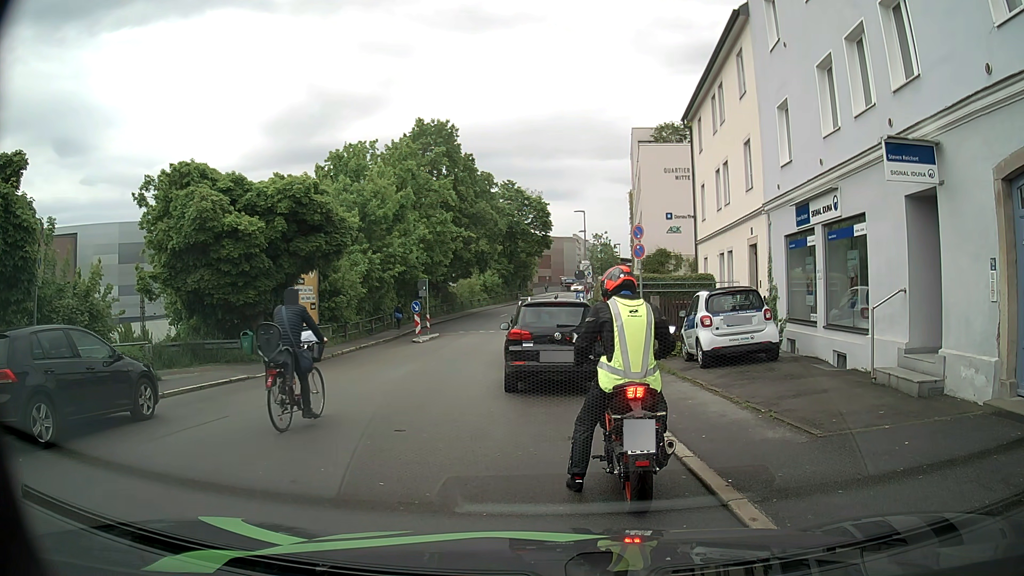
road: residential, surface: asphalt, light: Day
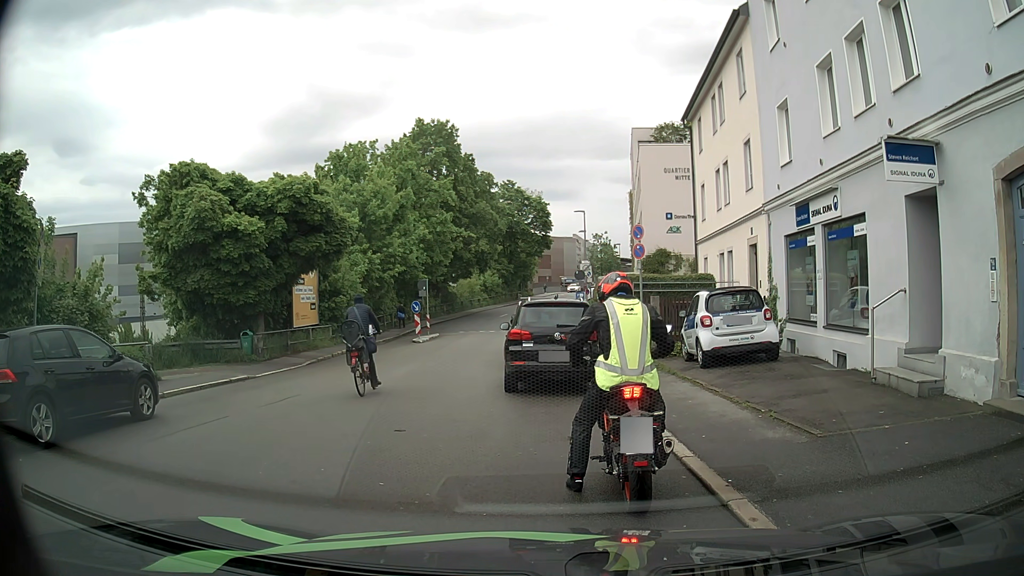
(0.0, 0.0) m; 0°
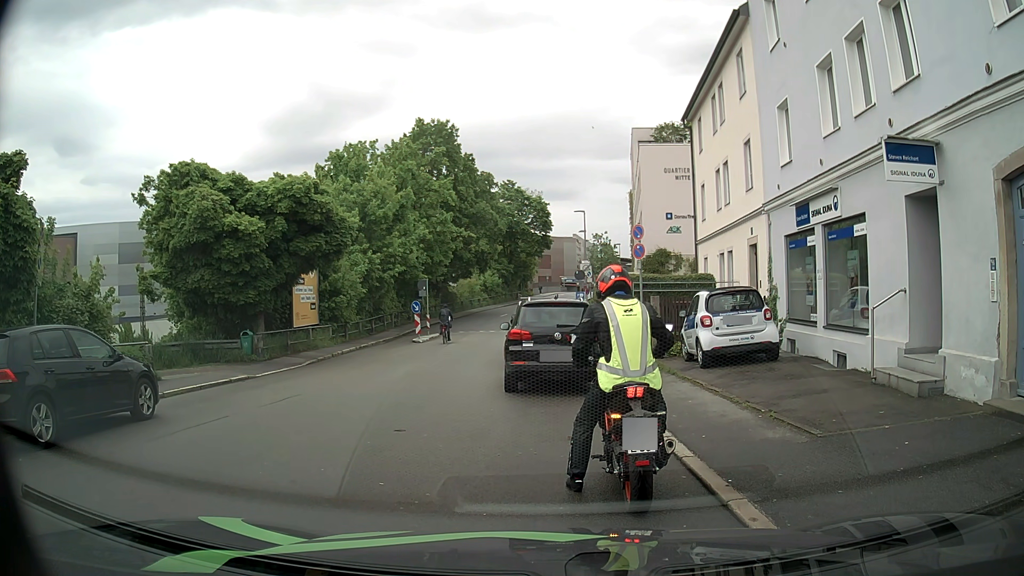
(0.0, 0.0) m; 0°
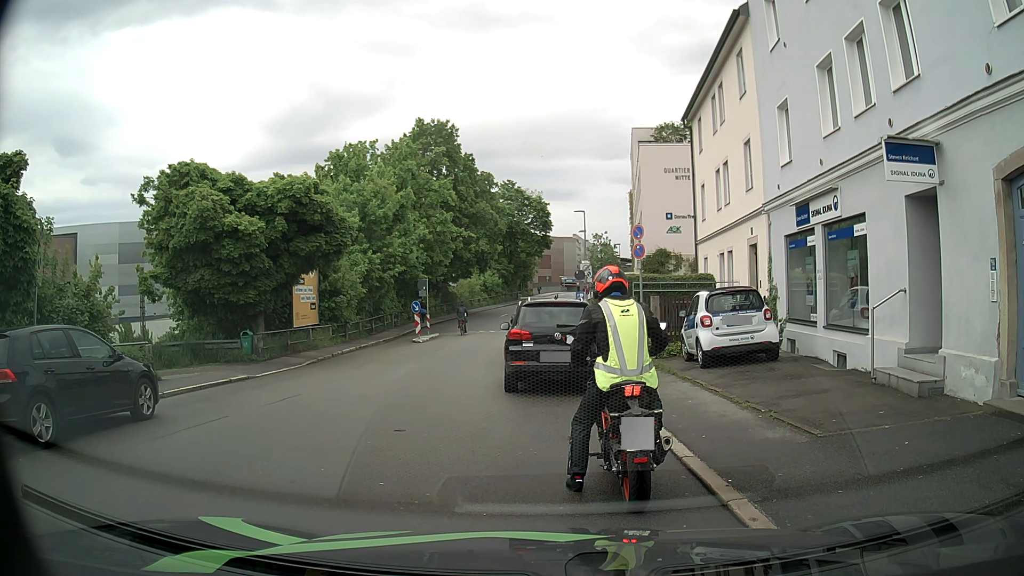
(0.0, 0.0) m; 0°
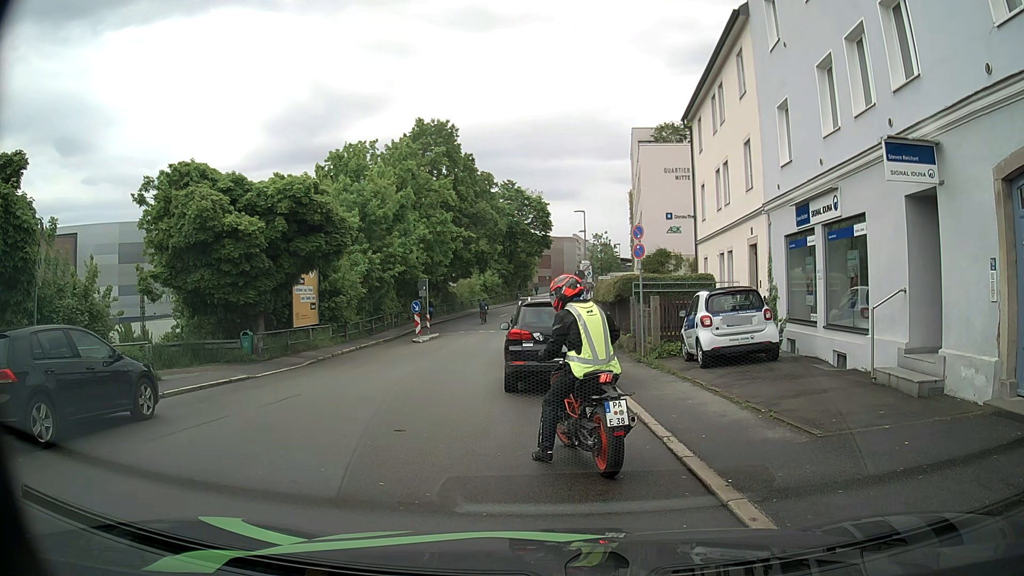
(0.0, 0.0) m; 0°
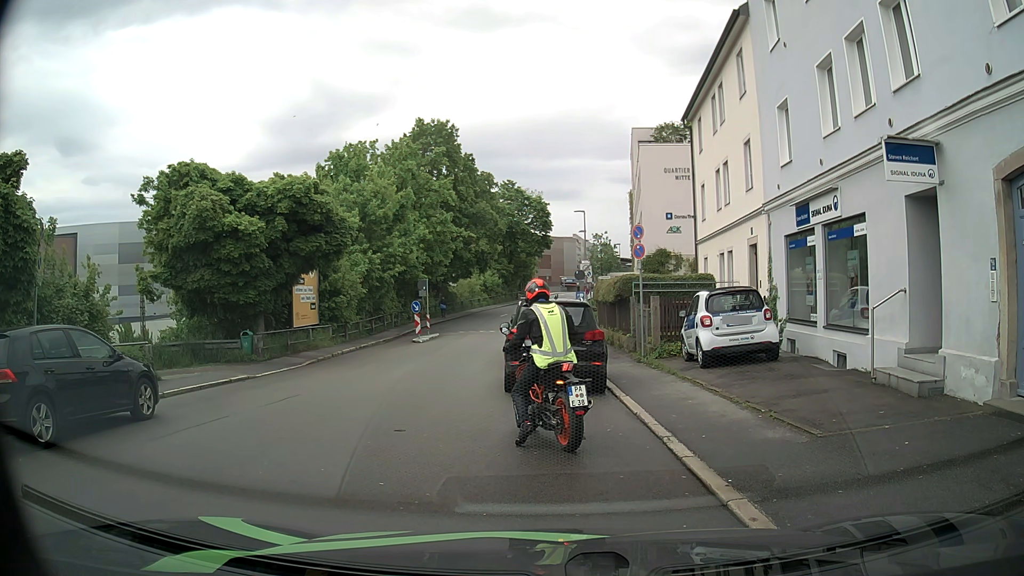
(0.0, 0.0) m; 0°
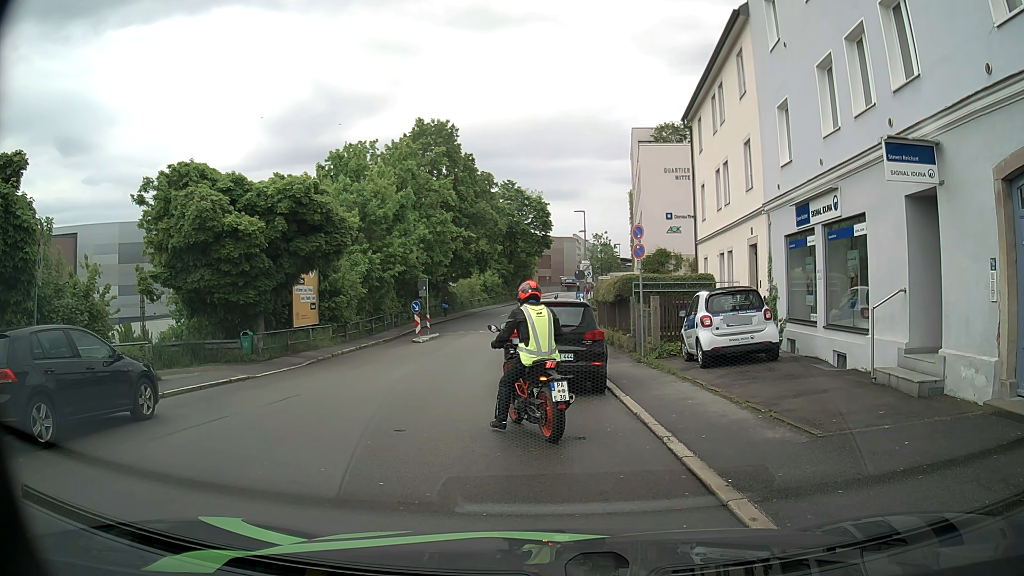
(0.0, 0.0) m; 0°
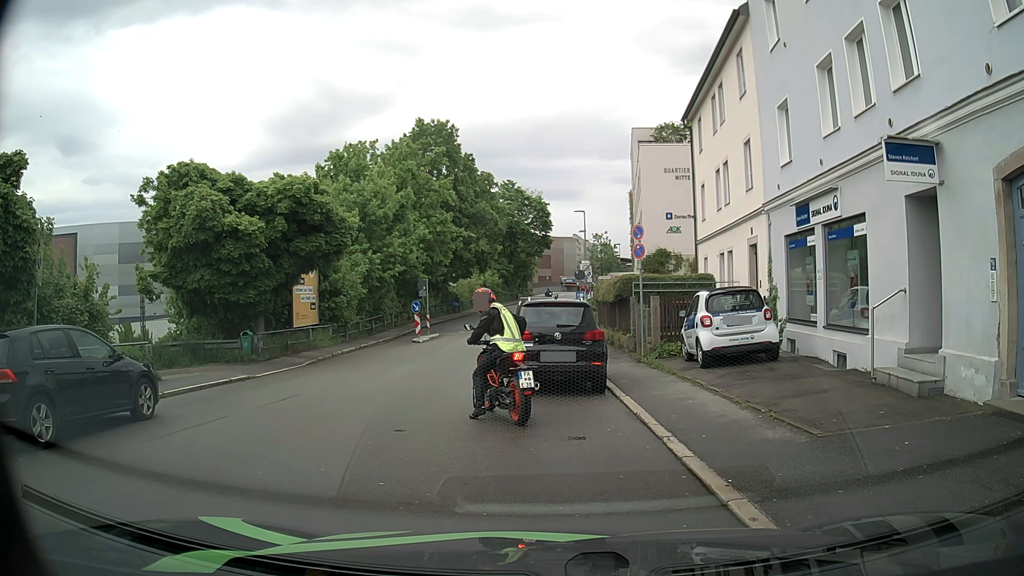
(0.0, 0.0) m; 0°
